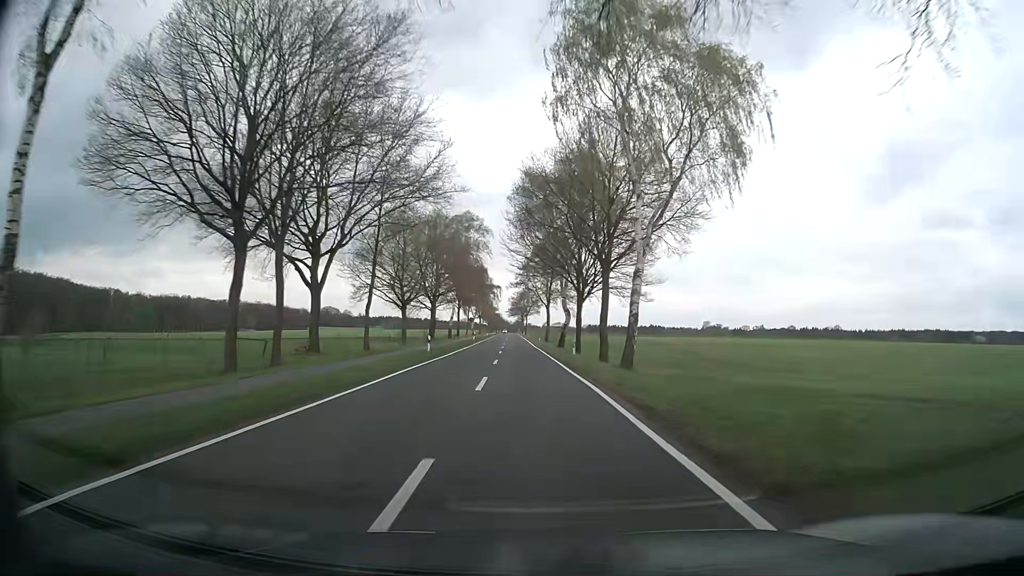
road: secondary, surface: asphalt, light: Day
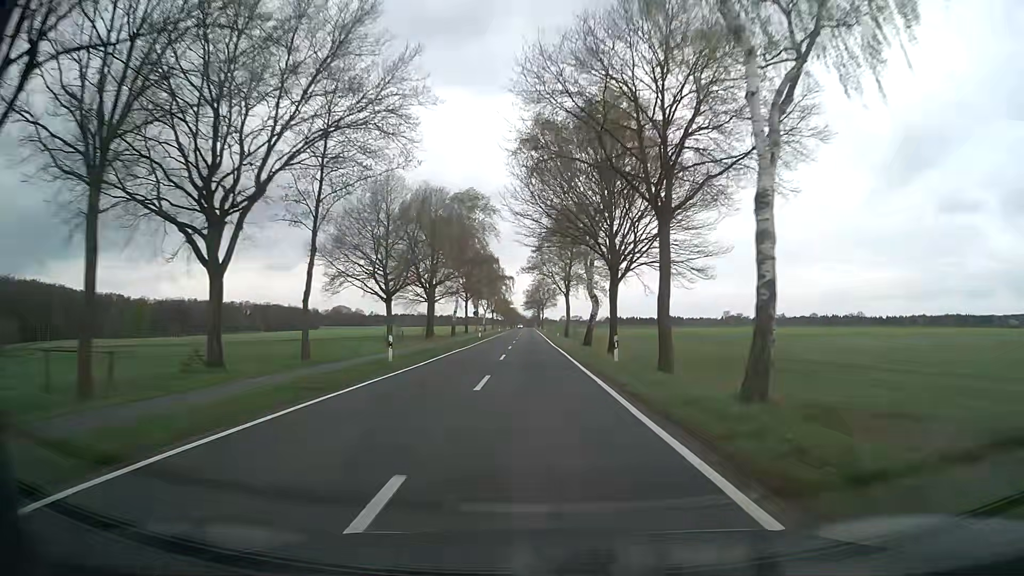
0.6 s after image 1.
(-0.1, +13.4) m; -1°
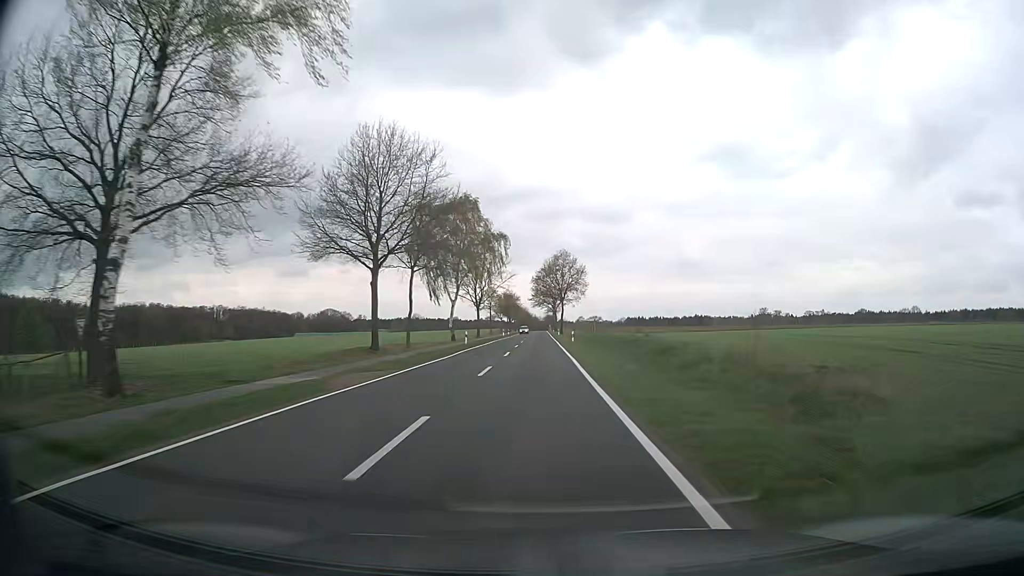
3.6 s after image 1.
(-1.1, +69.3) m; -2°
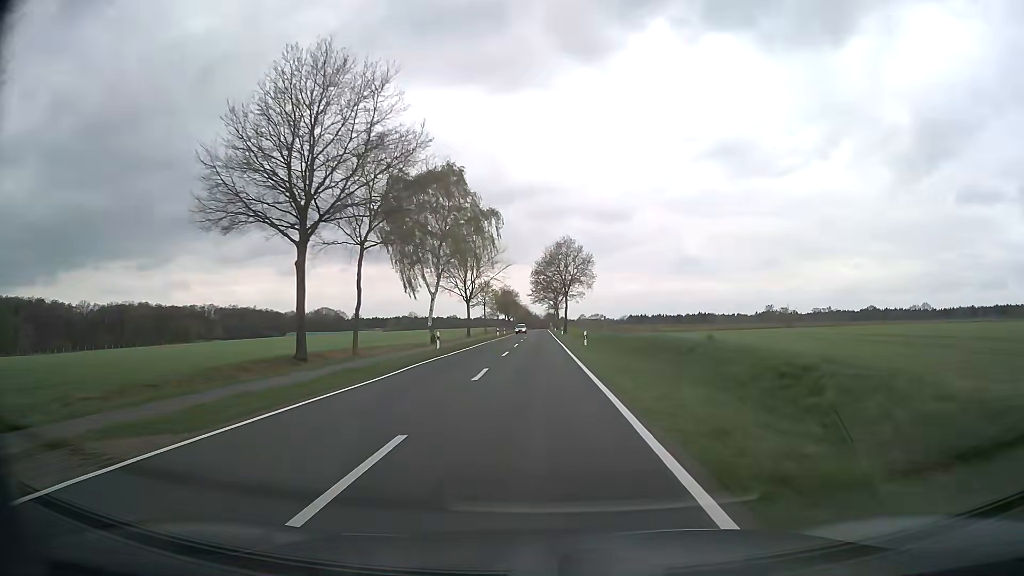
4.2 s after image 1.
(0.0, +14.2) m; 0°
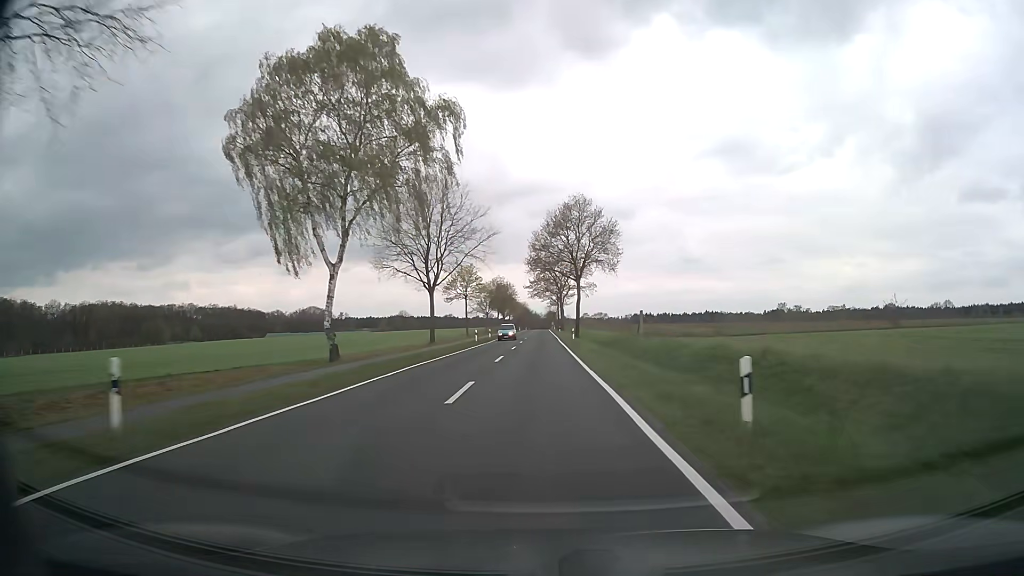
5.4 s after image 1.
(0.0, +28.5) m; 0°
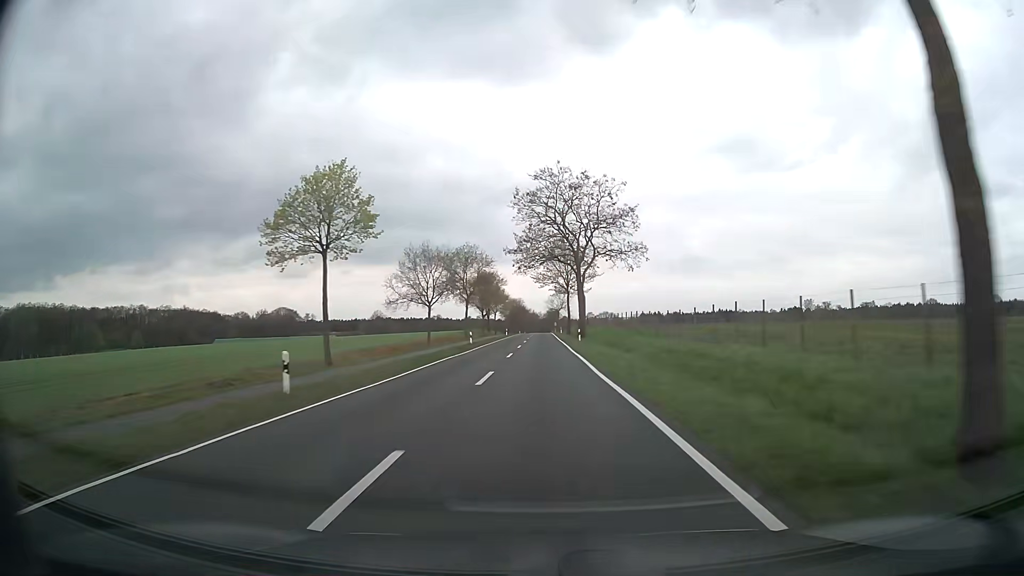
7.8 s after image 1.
(+0.1, +57.3) m; 0°
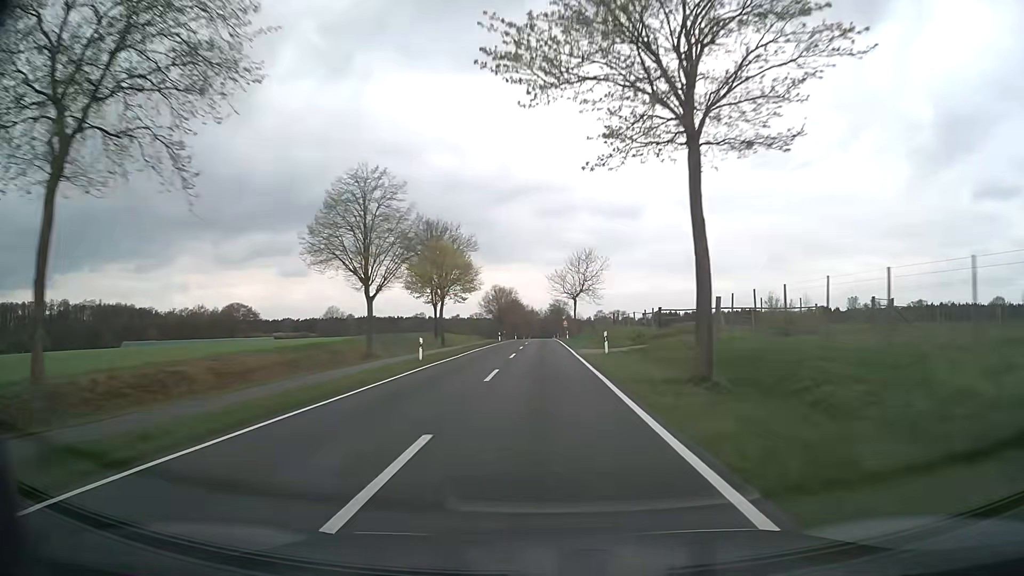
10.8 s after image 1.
(+0.2, +71.8) m; 0°
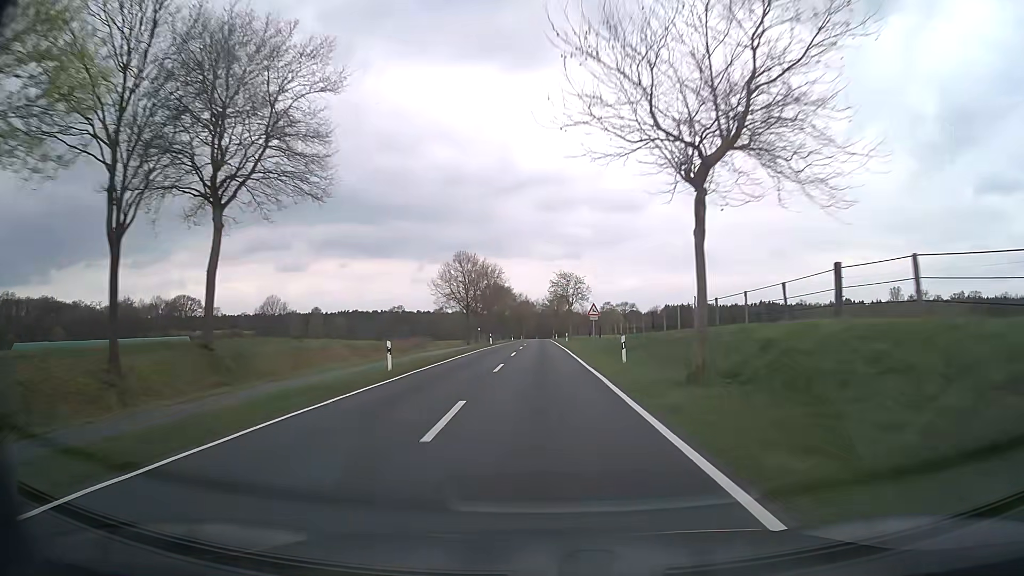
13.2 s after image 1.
(+0.3, +57.2) m; 0°
(0, +10) (0, +20) (0, +30) (0, +40) (0, +50) (0, +60) (0, +70) (0, +80) (0, +90) (0, +100) m
